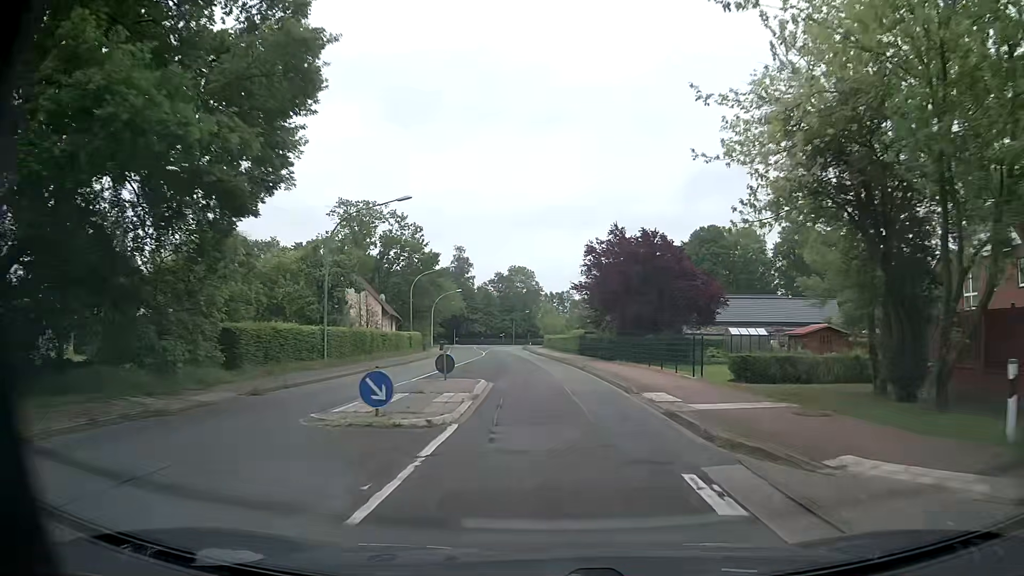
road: secondary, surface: asphalt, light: Day
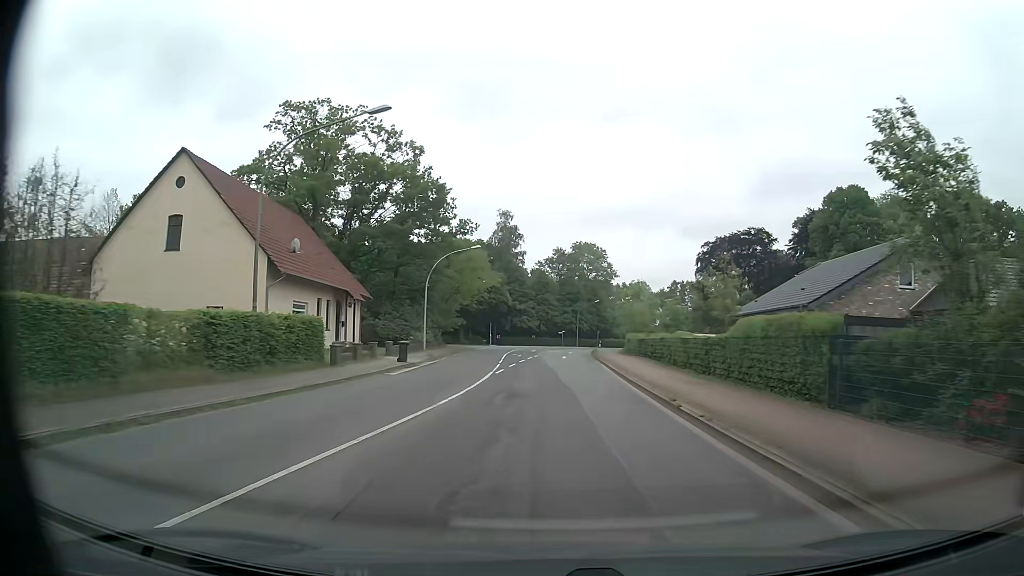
(-1.6, +41.0) m; -6°
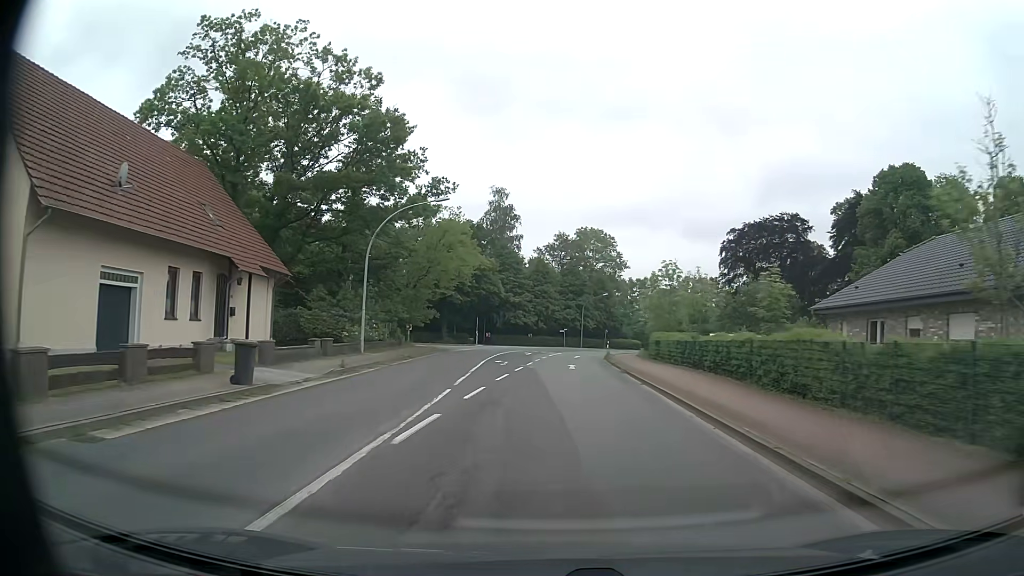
(0.0, +16.4) m; +1°
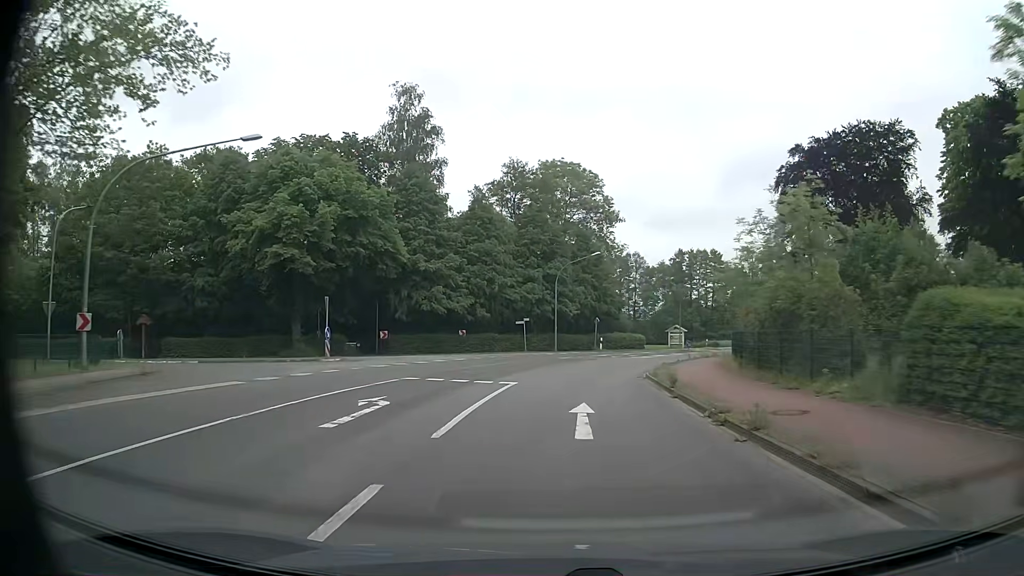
(+1.0, +41.0) m; +4°
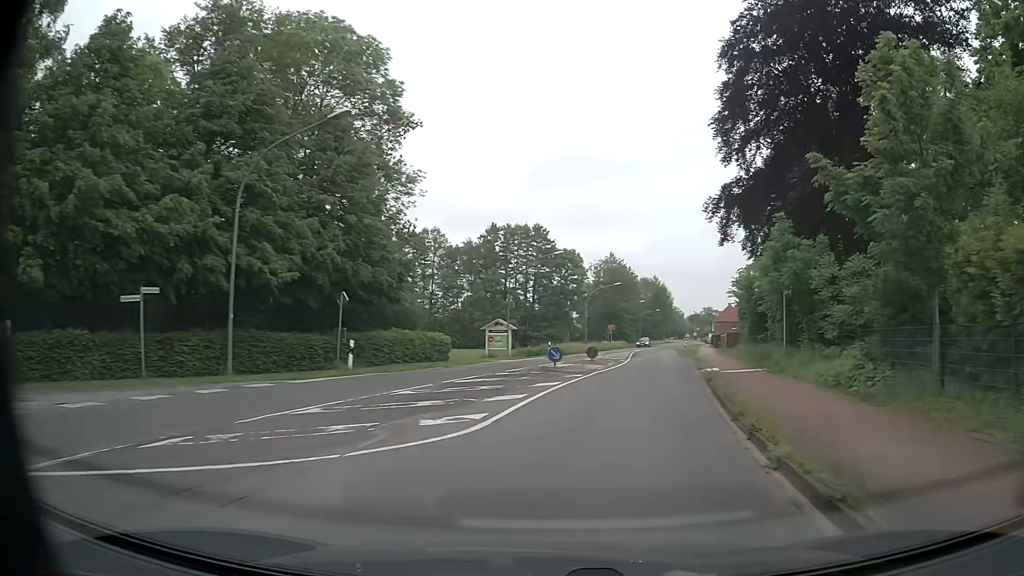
(+3.4, +32.6) m; +16°
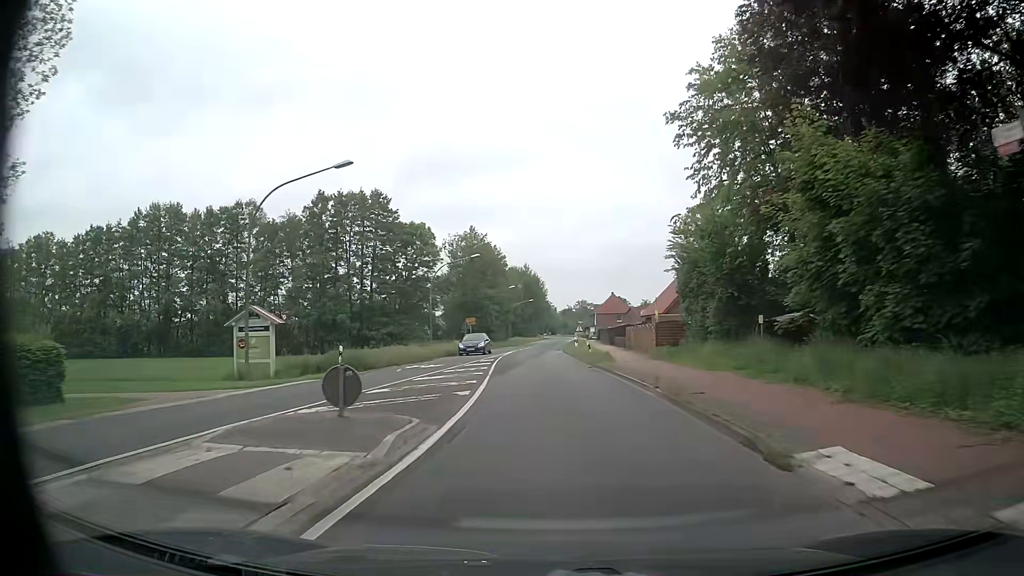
(+3.2, +24.3) m; +11°
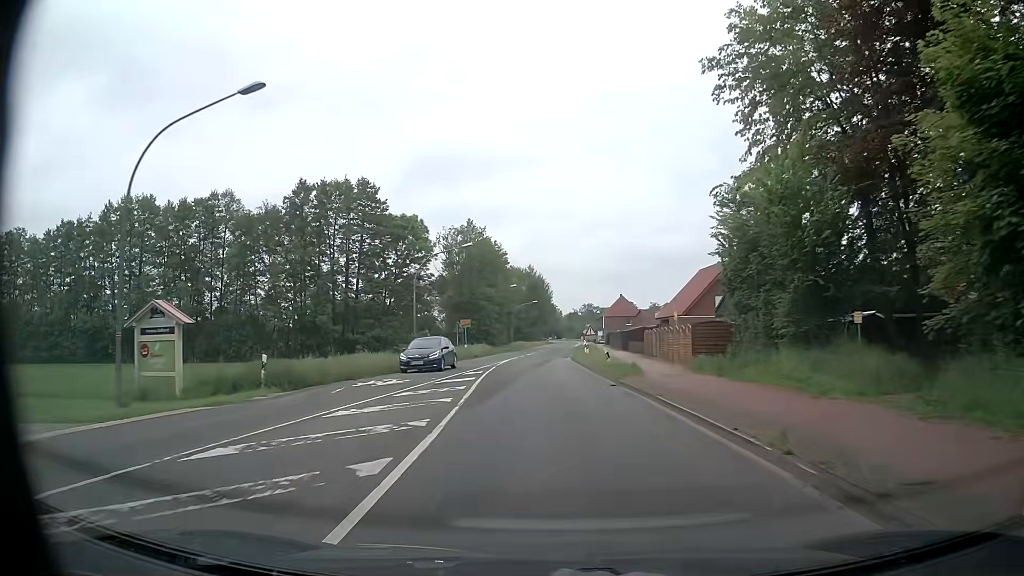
(0.0, +8.2) m; -1°
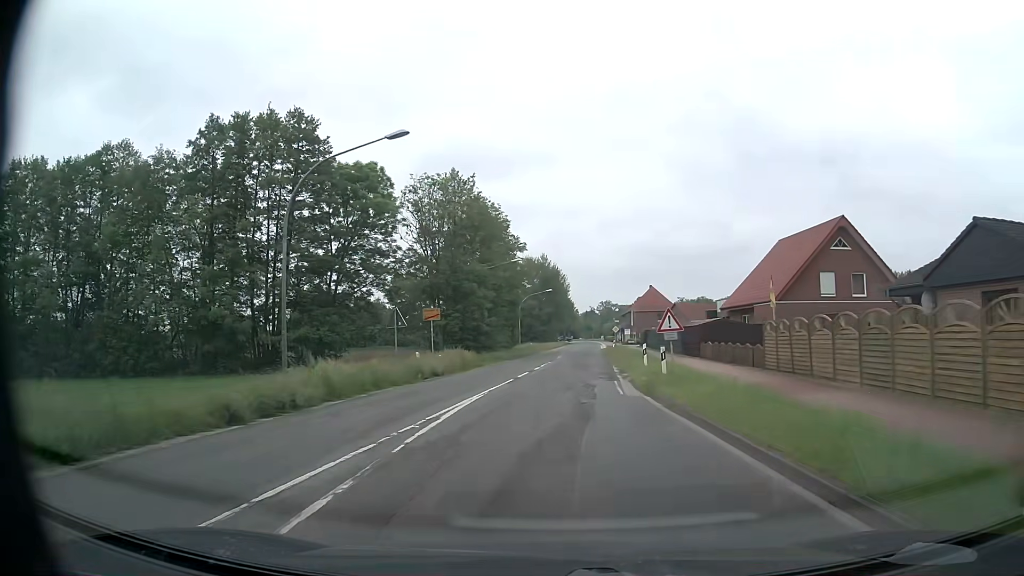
(-0.3, +24.7) m; -1°
(0, +10) (0, +20) (+1, +30) (+1, +40) (+2, +50) (+3, +60) (+4, +70) (+4, +80) (+5, +90) (+6, +100) m
